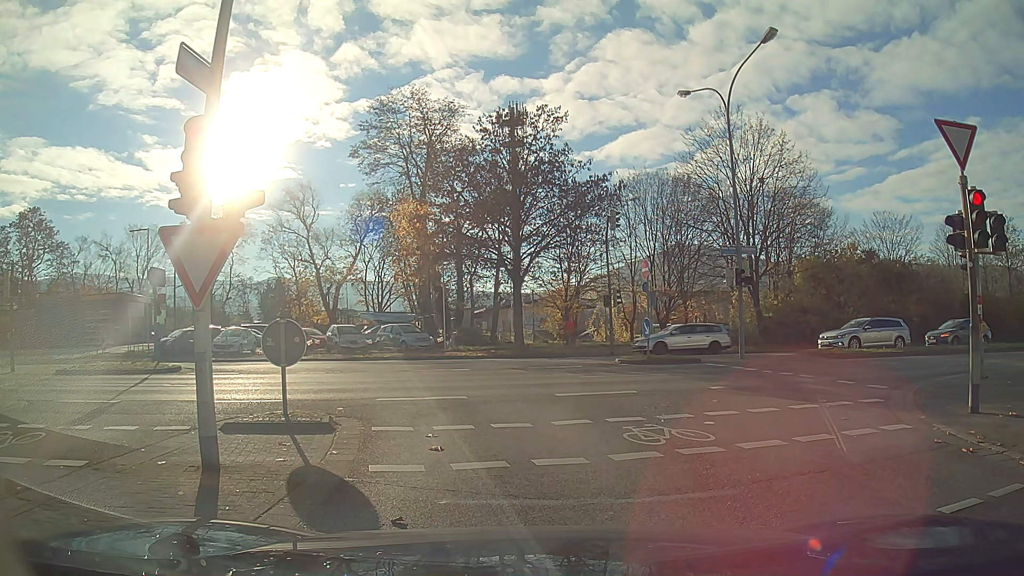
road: unclassified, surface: asphalt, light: Day
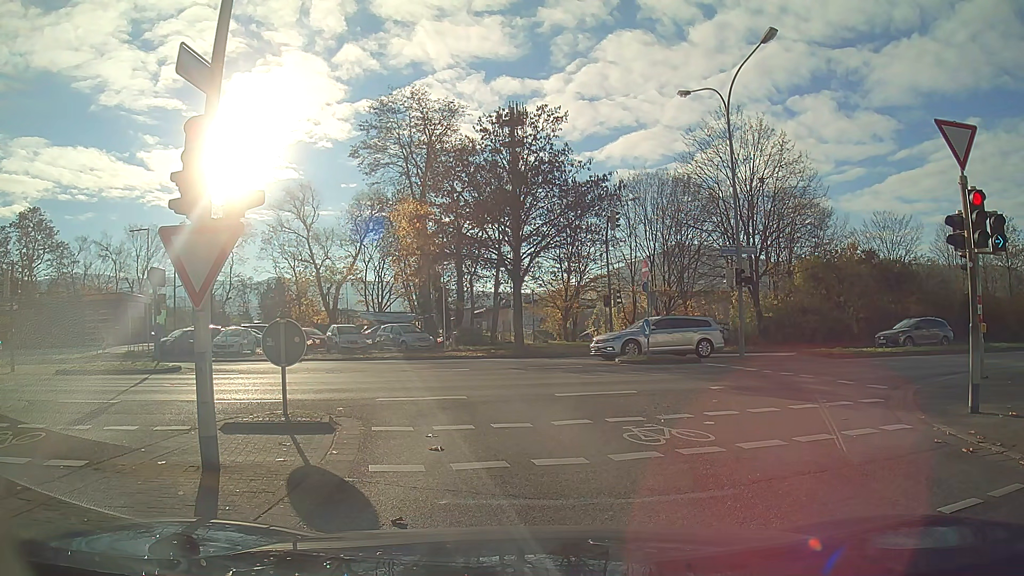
(0.0, 0.0) m; 0°
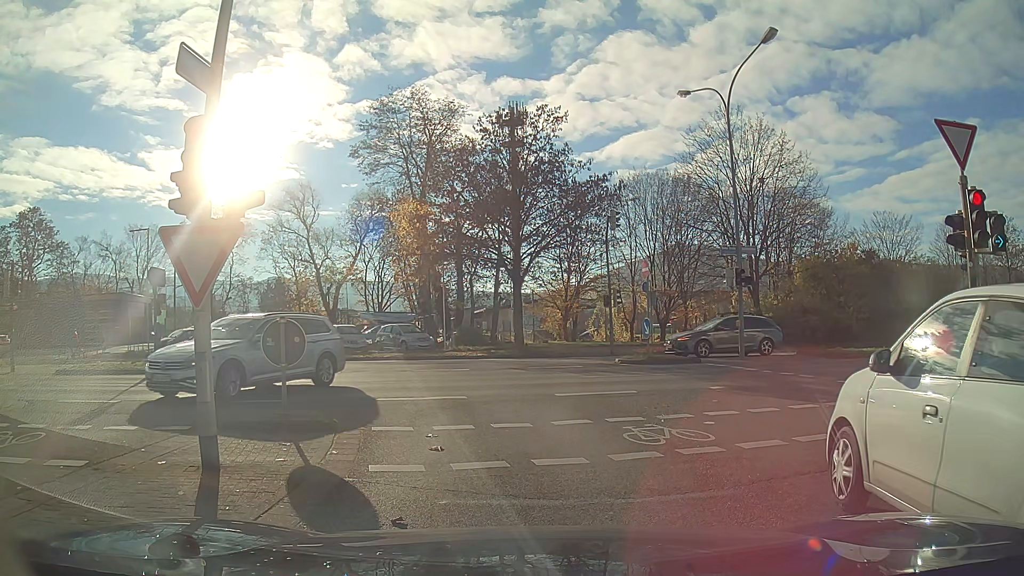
(0.0, 0.0) m; 0°
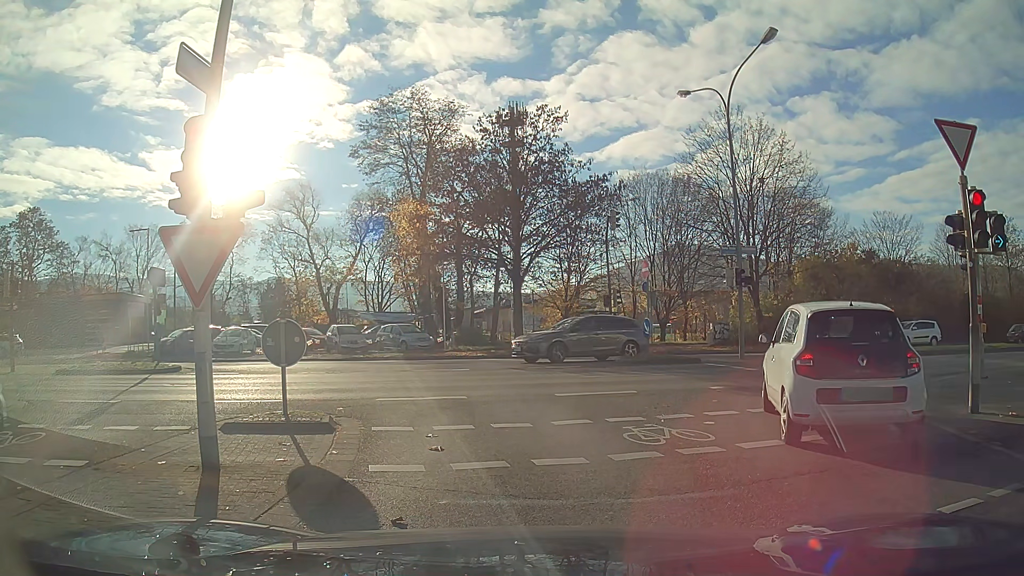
(0.0, 0.0) m; 0°
